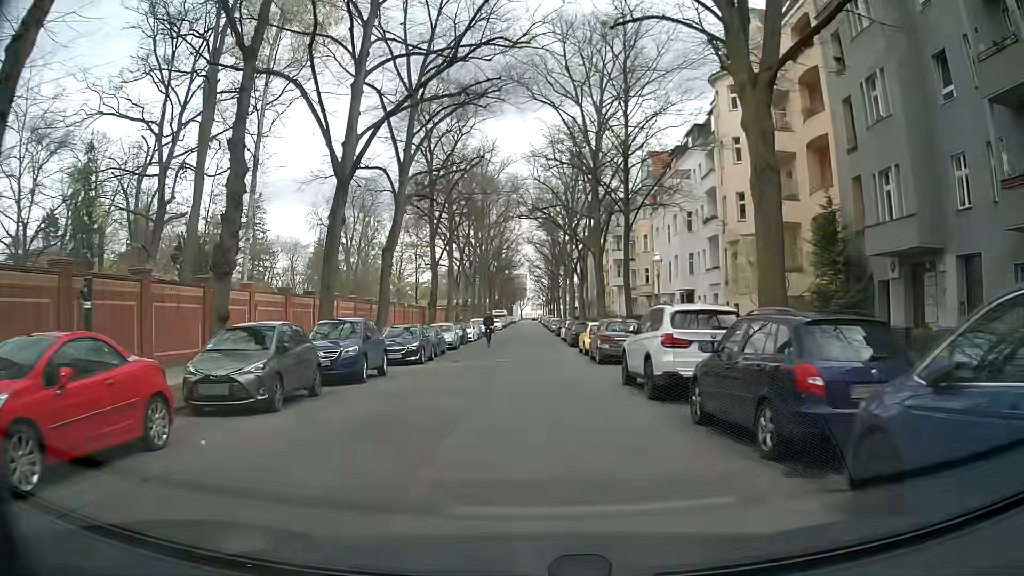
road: residential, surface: asphalt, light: Day
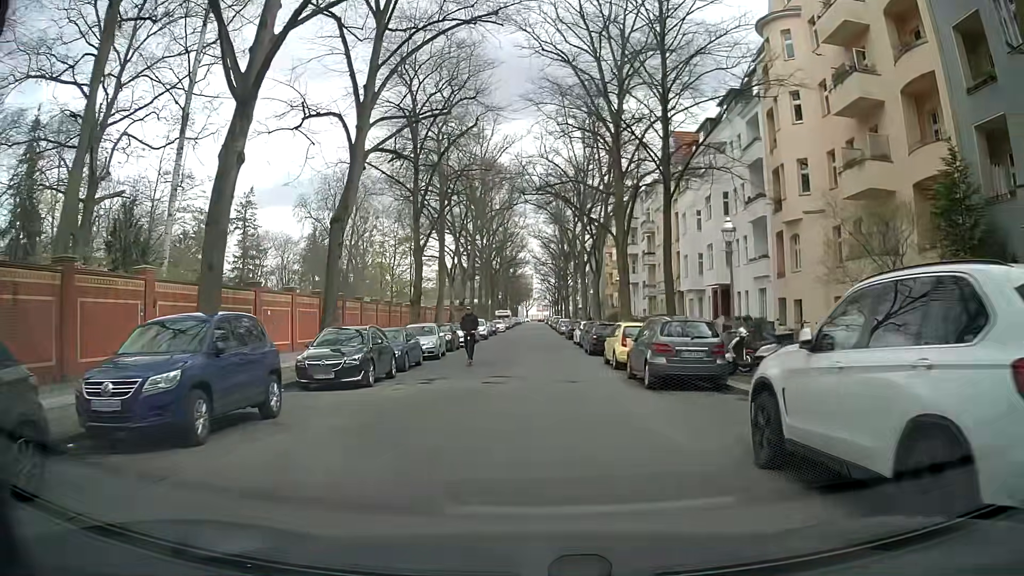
(-0.3, +8.9) m; -1°
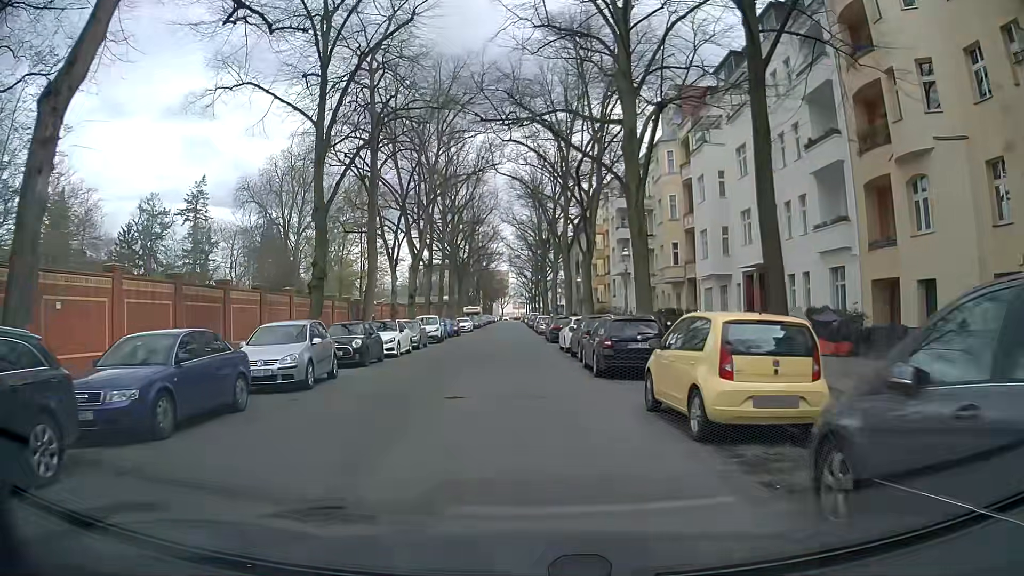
(+0.1, +13.5) m; +2°
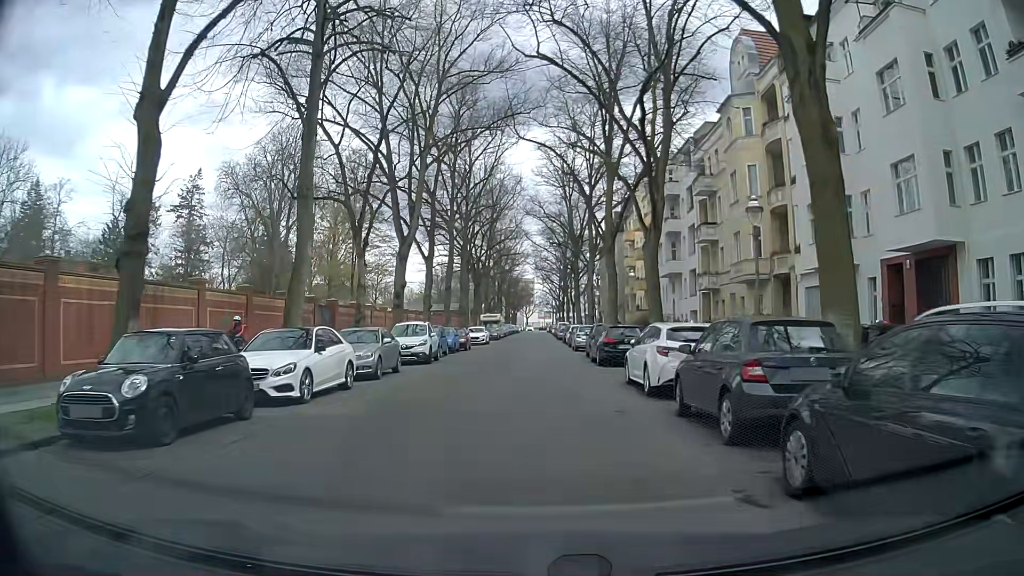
(-0.6, +13.5) m; -3°
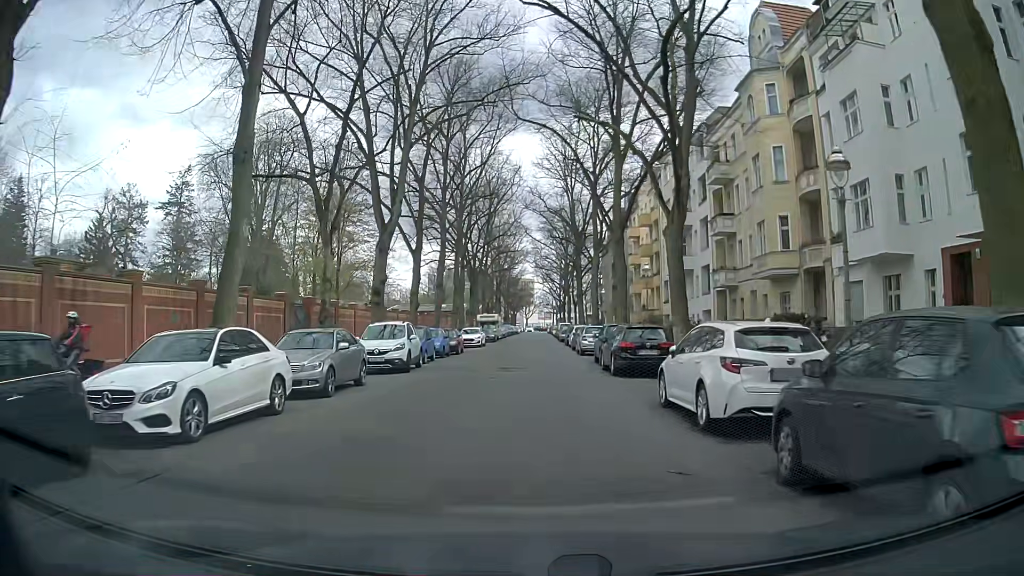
(+0.1, +4.5) m; +1°
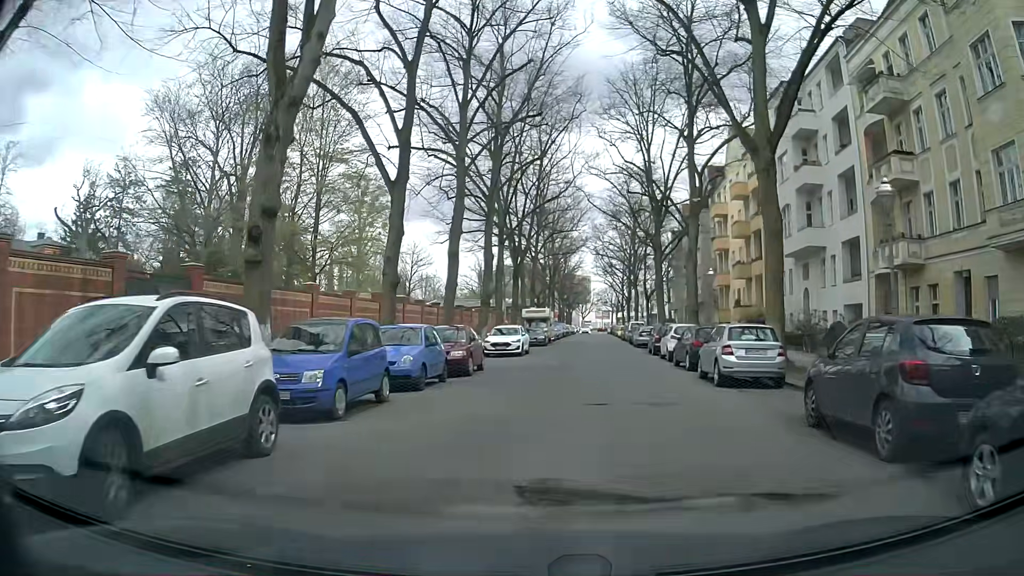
(-0.8, +17.5) m; -4°
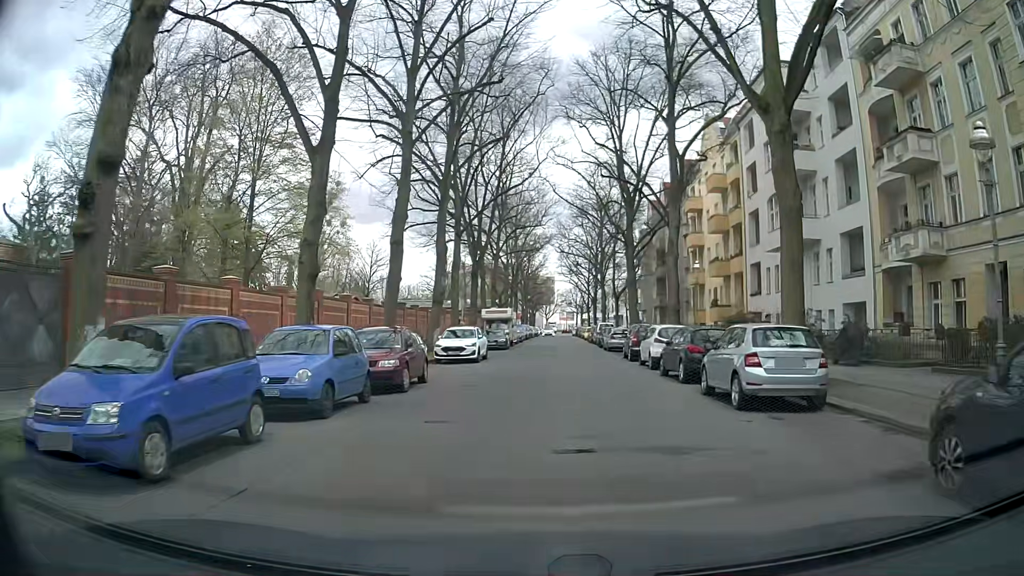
(0.0, +4.4) m; +2°
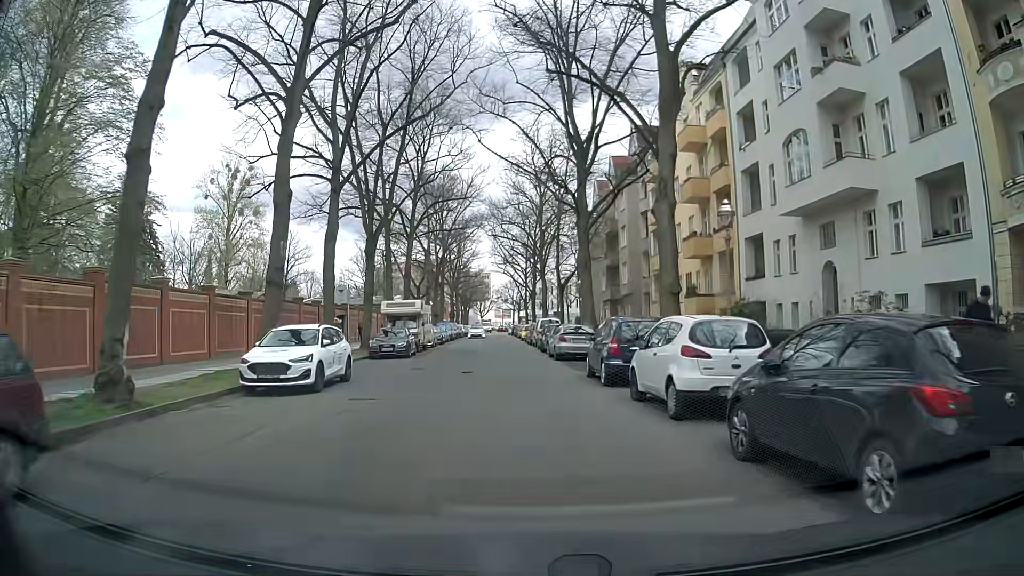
(+0.8, +13.1) m; +6°
(0, +10) (-1, +20) (-2, +30) (-3, +40) (-4, +50) (-4, +60) (-5, +70) (-6, +80) (-7, +90) (-8, +100) m
